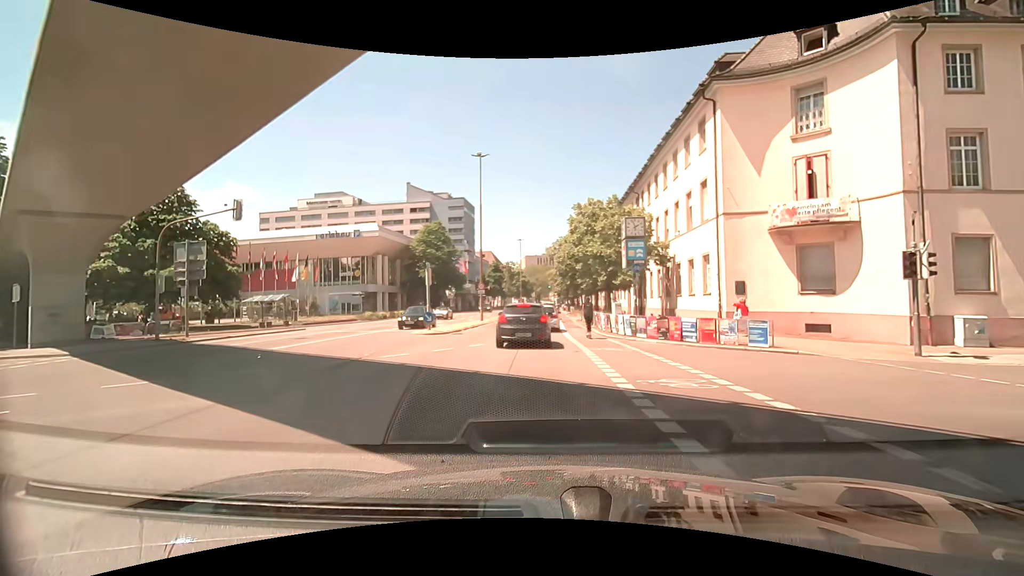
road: primary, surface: asphalt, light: Day
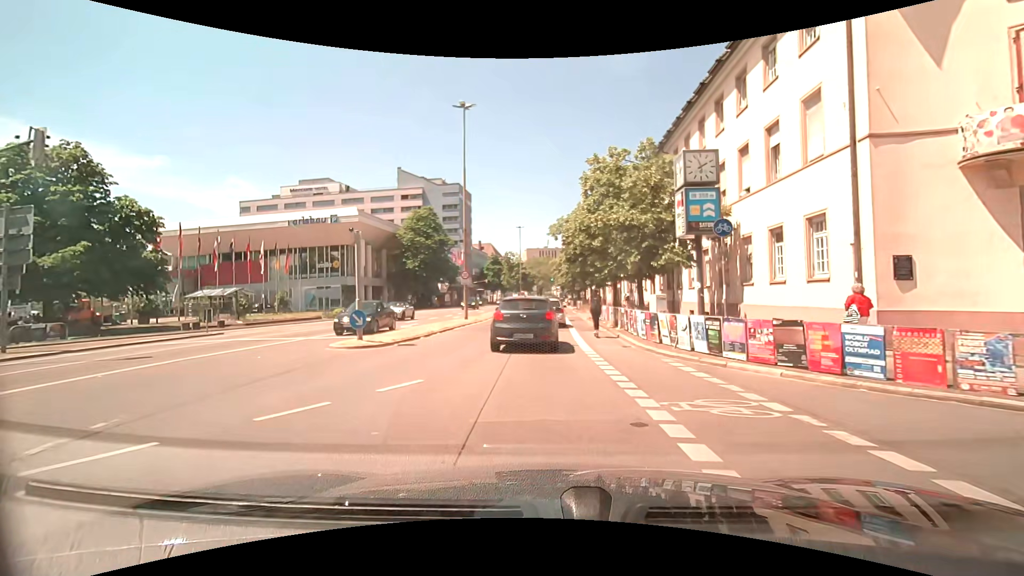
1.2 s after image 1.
(0.0, +9.4) m; 0°
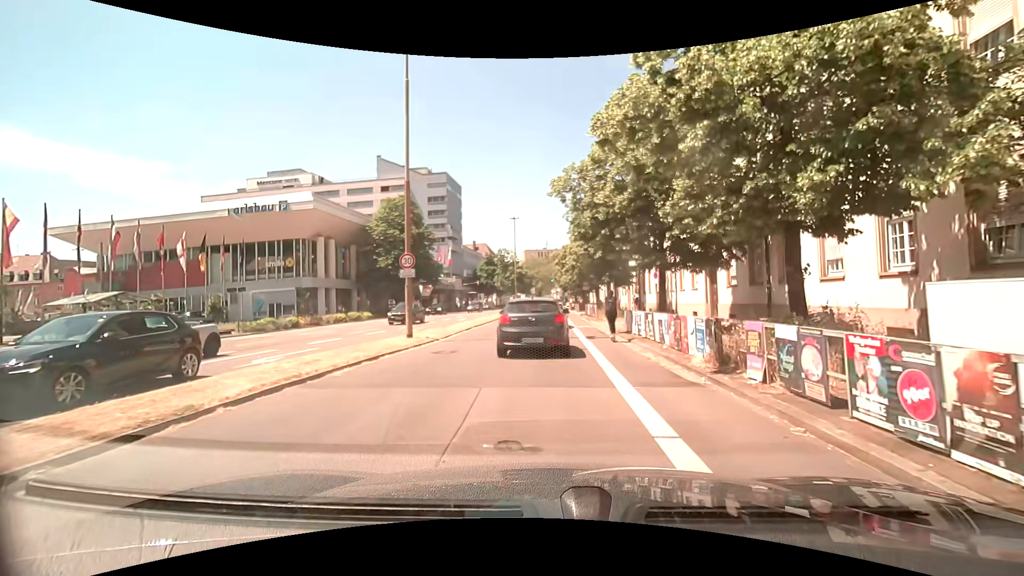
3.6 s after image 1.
(0.0, +13.3) m; +1°
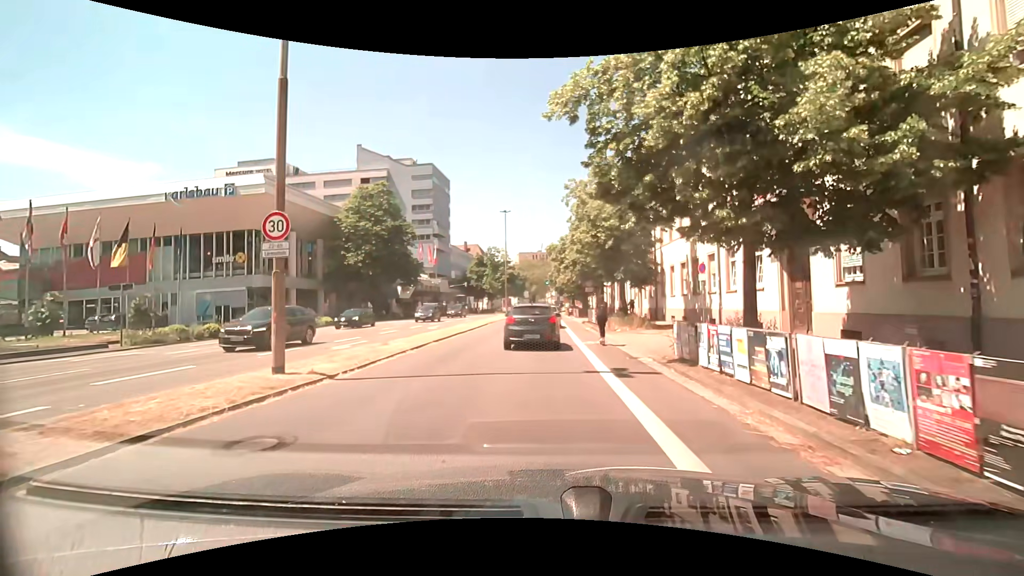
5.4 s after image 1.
(-0.1, +9.1) m; -1°
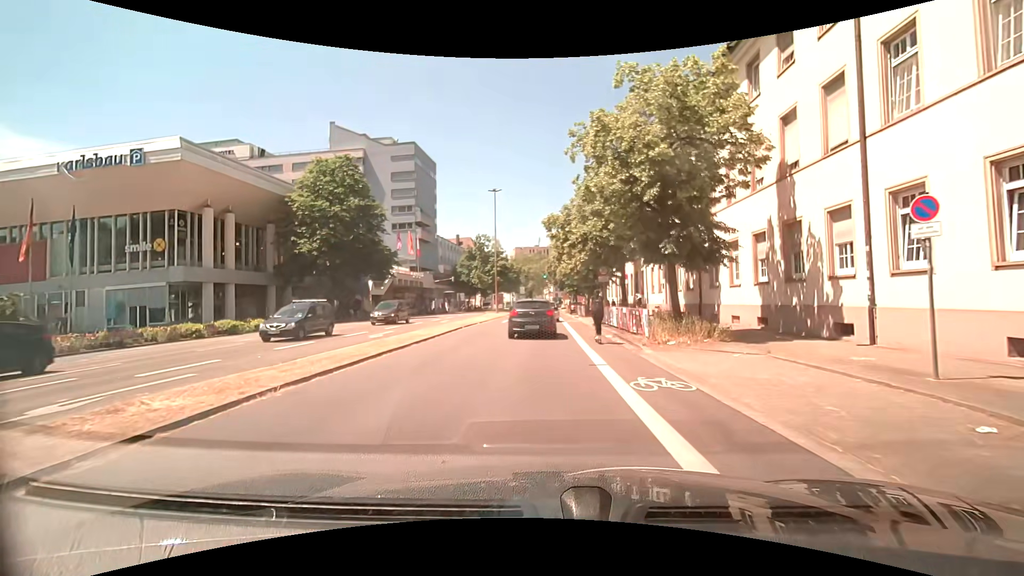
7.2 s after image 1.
(+0.1, +11.0) m; +1°
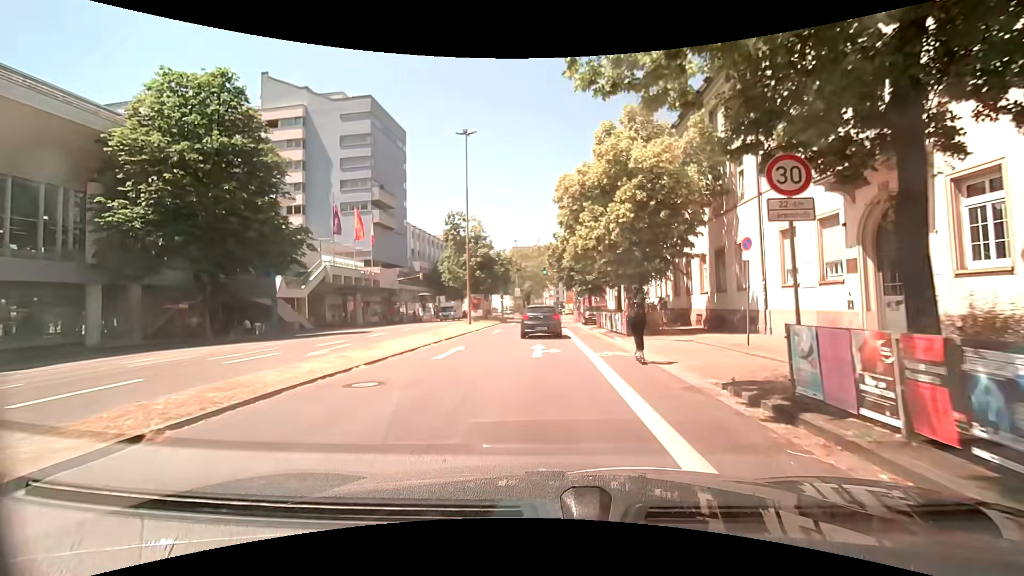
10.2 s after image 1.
(+0.1, +21.0) m; 0°
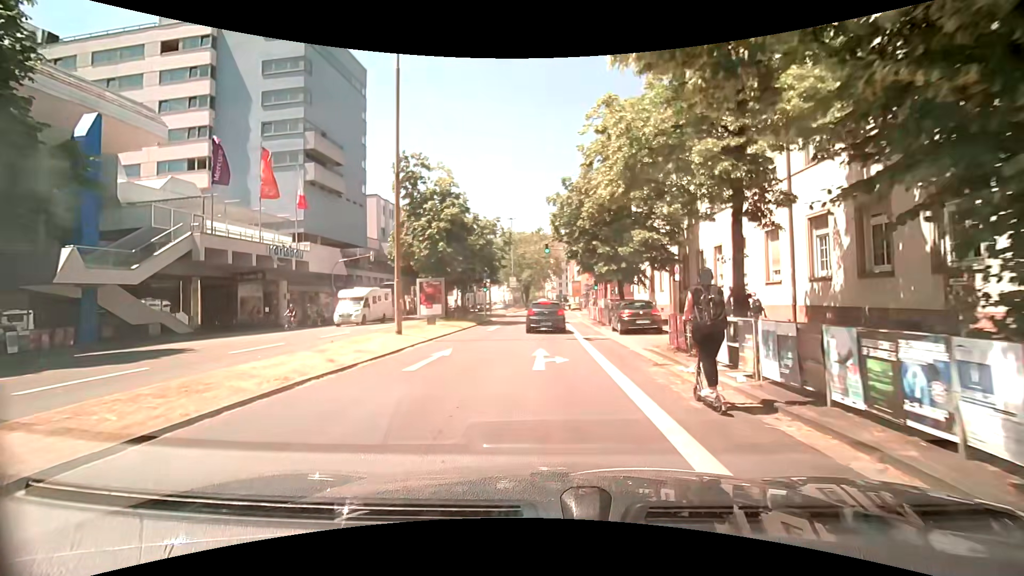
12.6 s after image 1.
(+0.1, +18.0) m; 0°
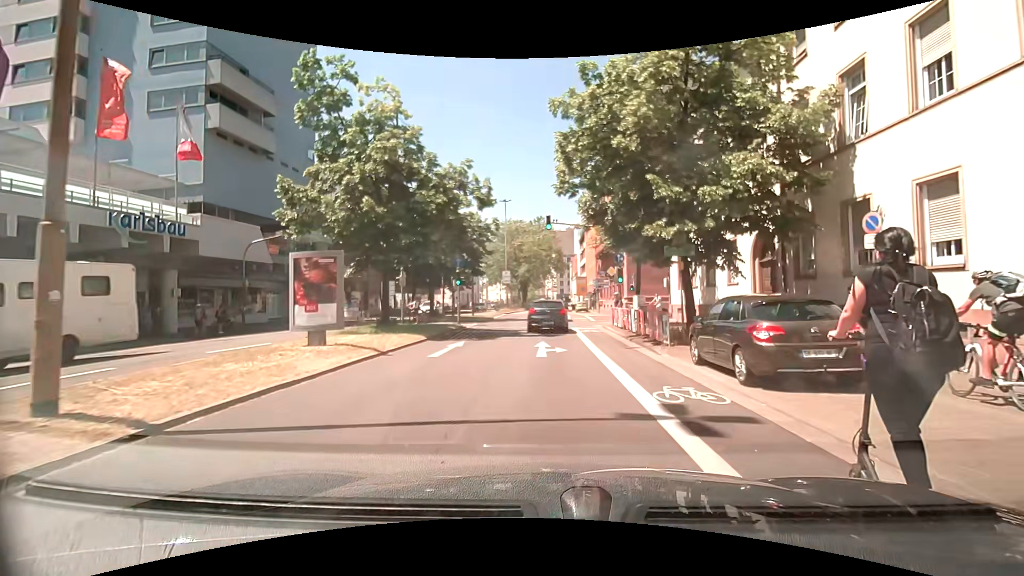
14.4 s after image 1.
(-0.1, +13.0) m; 0°
